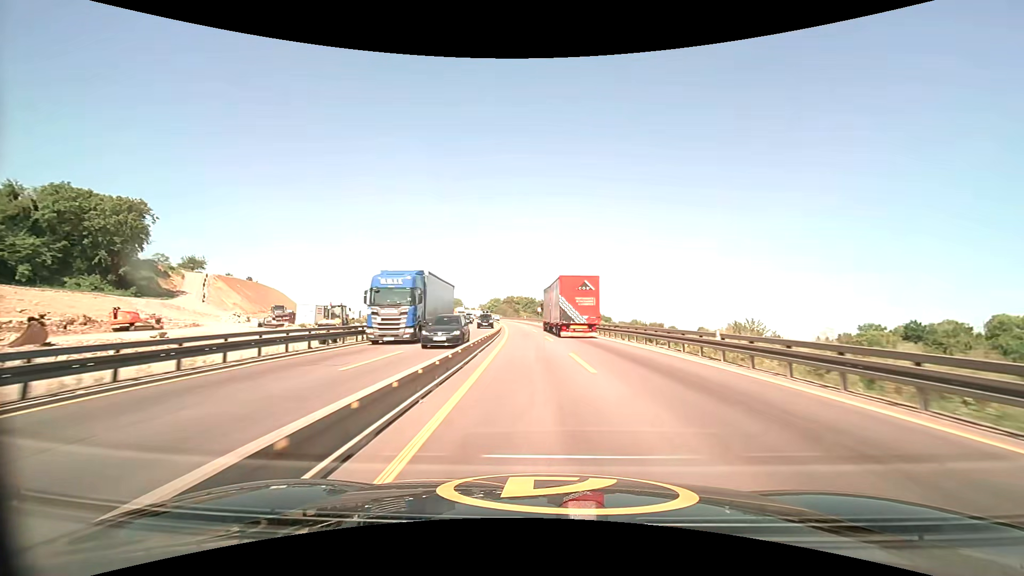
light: Day
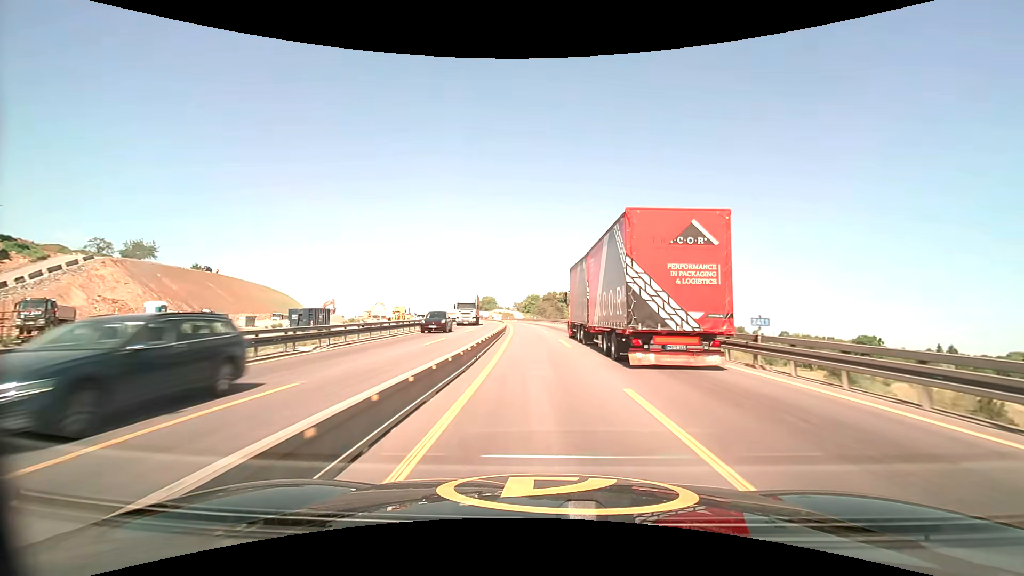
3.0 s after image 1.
(-3.0, +61.5) m; -5°
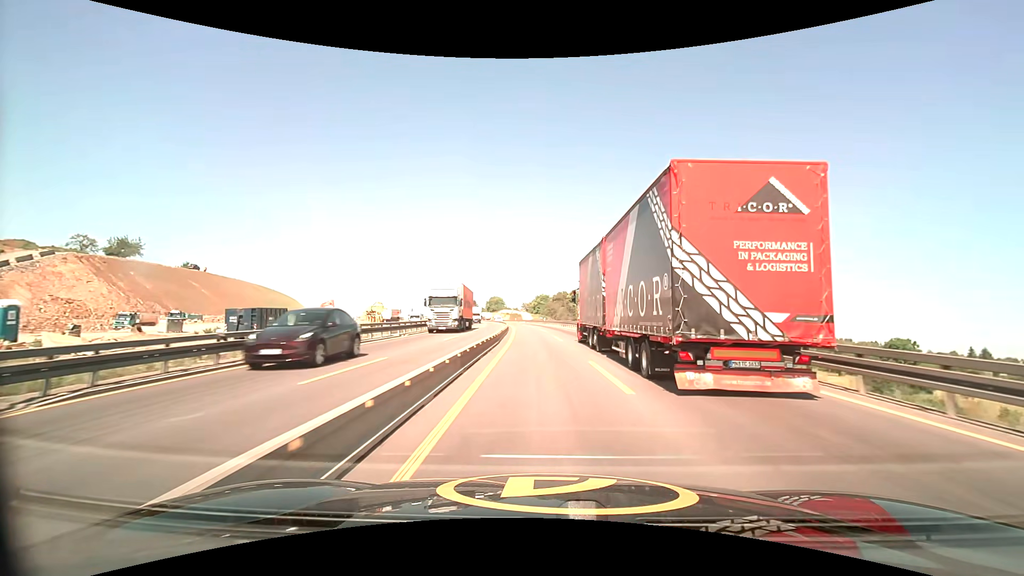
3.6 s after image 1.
(-0.1, +12.3) m; -1°
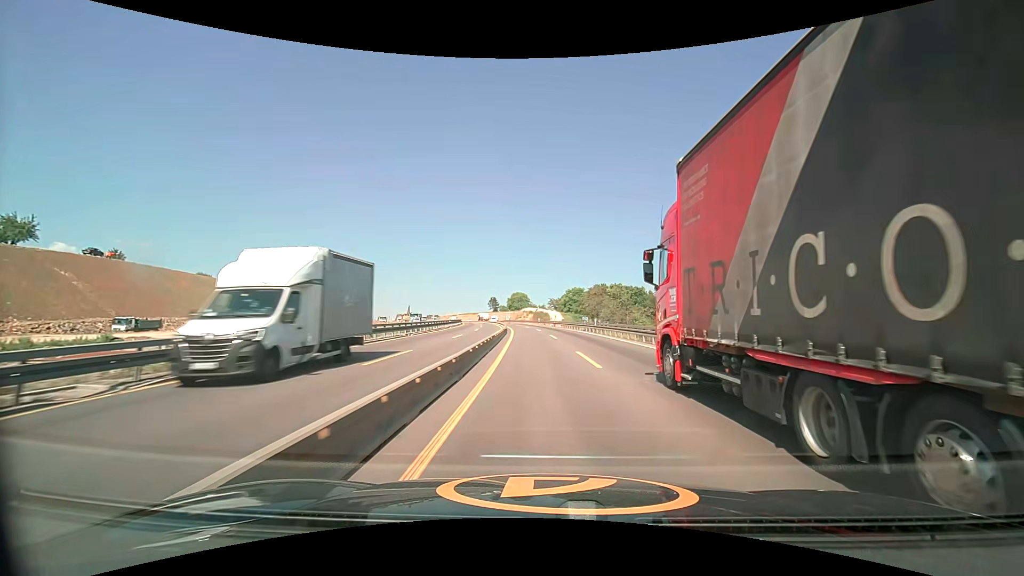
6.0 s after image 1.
(-1.5, +49.5) m; -3°
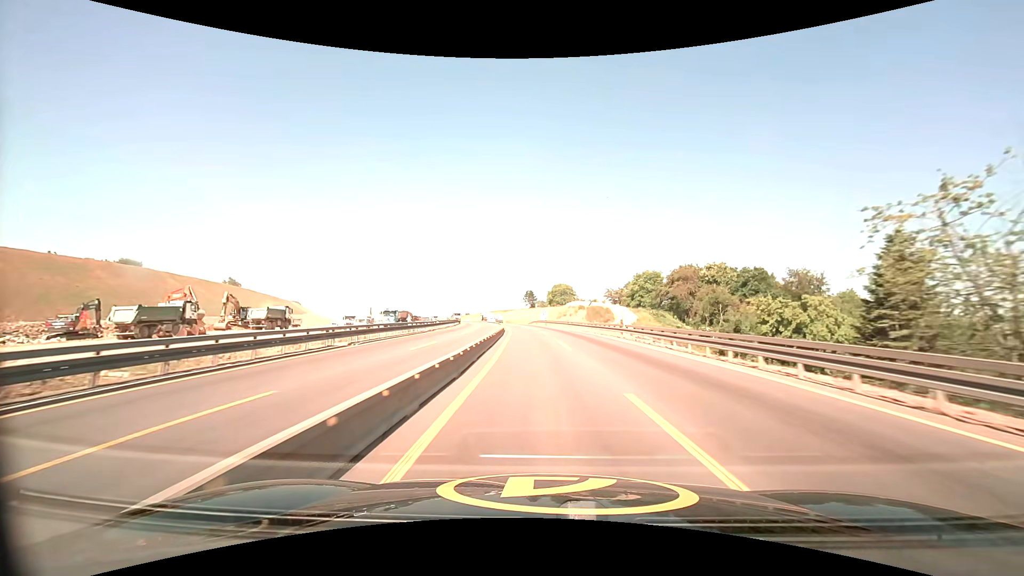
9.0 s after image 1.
(-2.9, +64.1) m; -5°
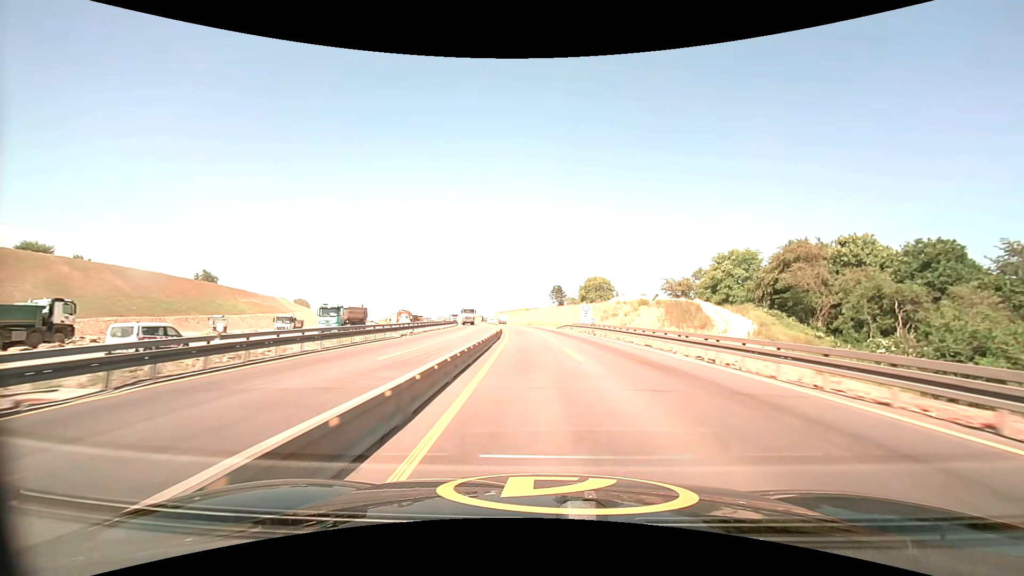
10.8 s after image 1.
(-1.3, +40.8) m; -3°
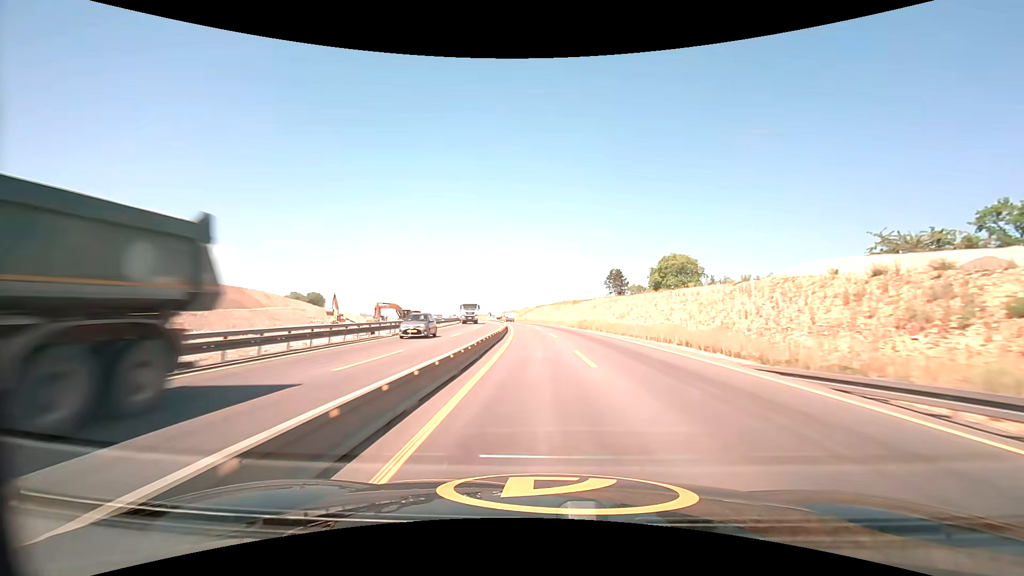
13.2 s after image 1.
(-2.4, +56.1) m; -5°
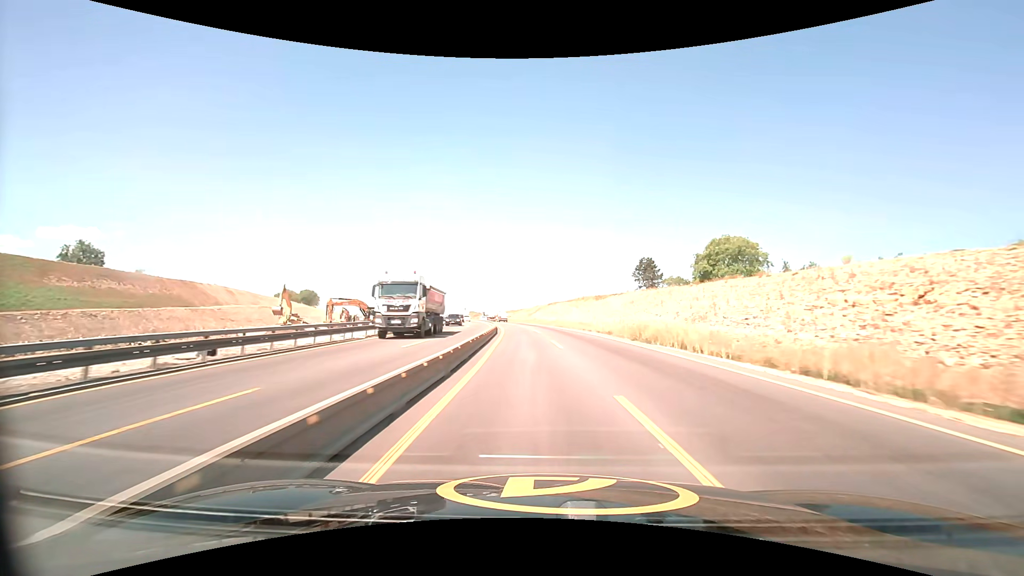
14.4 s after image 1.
(-0.4, +28.5) m; -1°
(0, +10) (0, +20) (0, +30) (-1, +40) (-1, +50) (-2, +60) (-2, +70) (-3, +80) (-5, +90) (-6, +100) m
